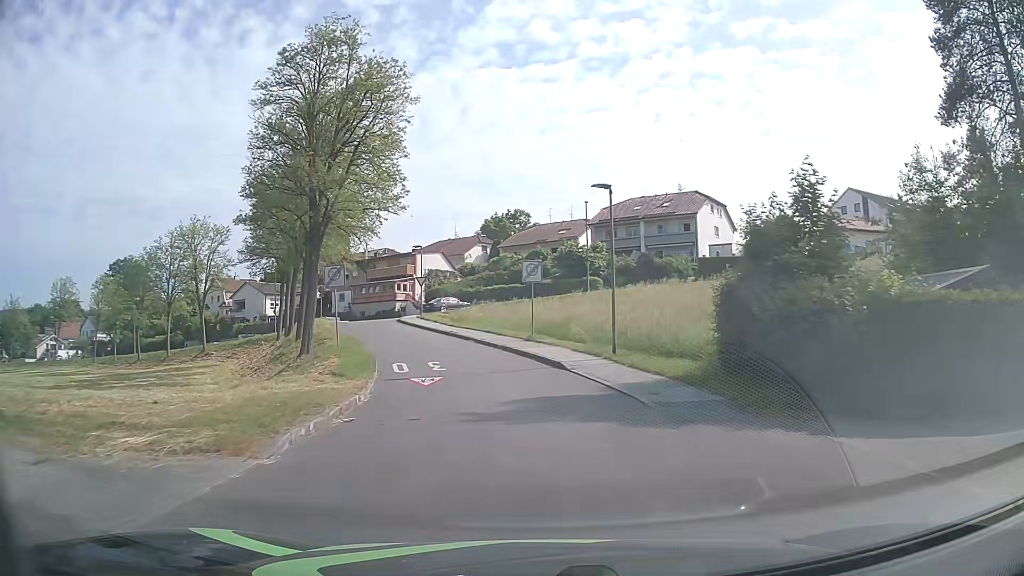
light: Day
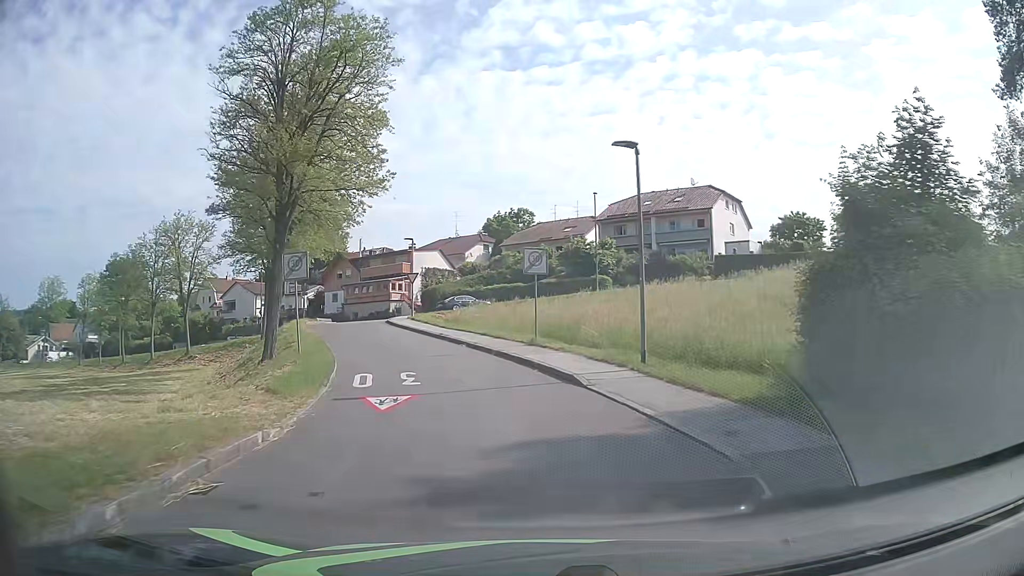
(0.0, +4.8) m; 0°
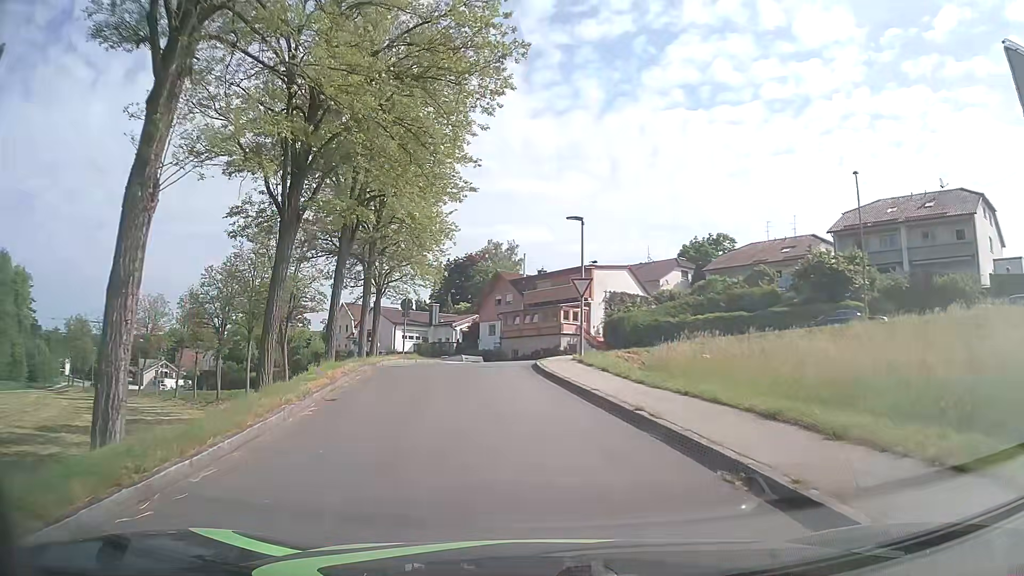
(-2.4, +18.8) m; -16°
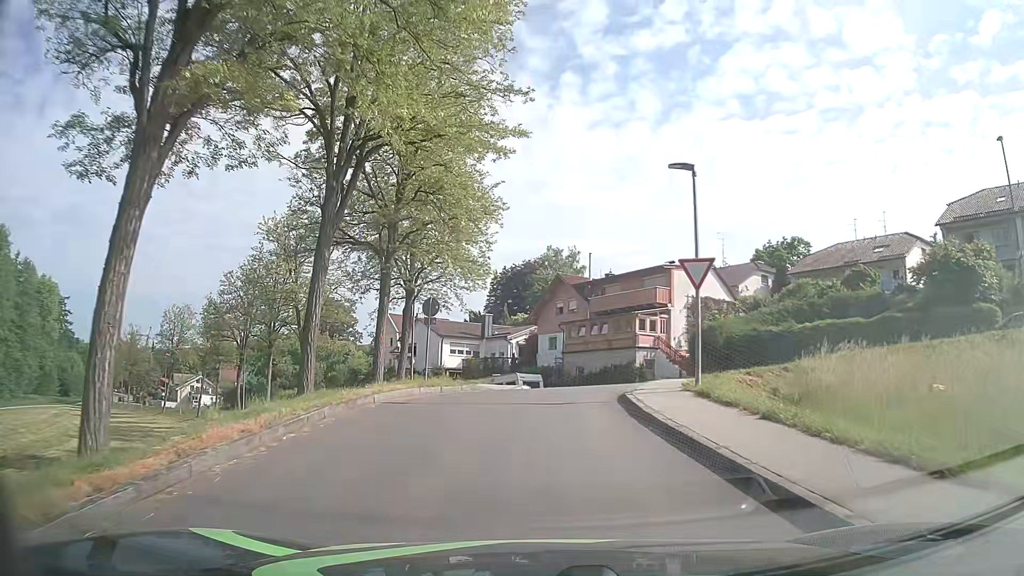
(-0.4, +8.9) m; -4°
